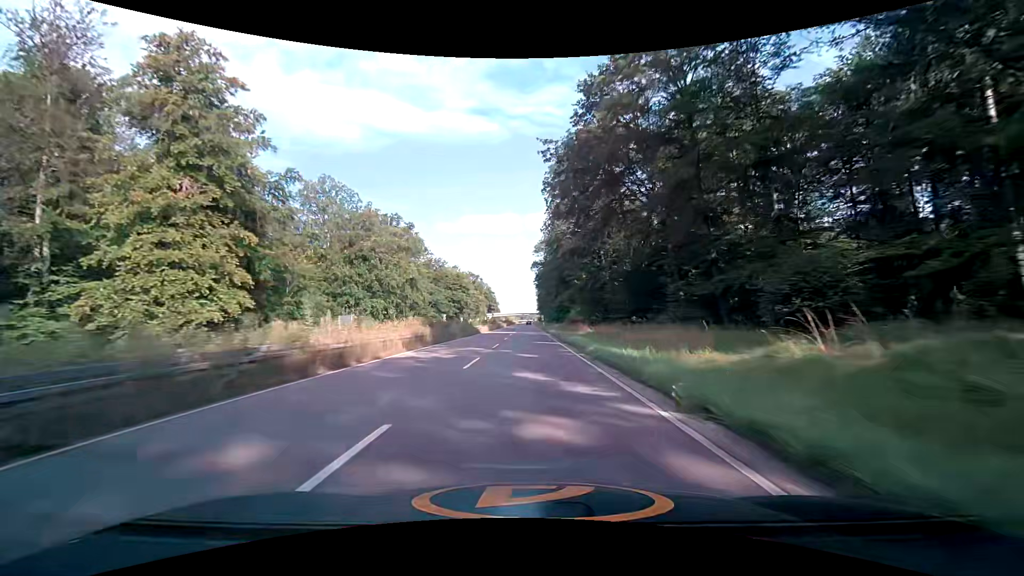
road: trunk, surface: asphalt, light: Day
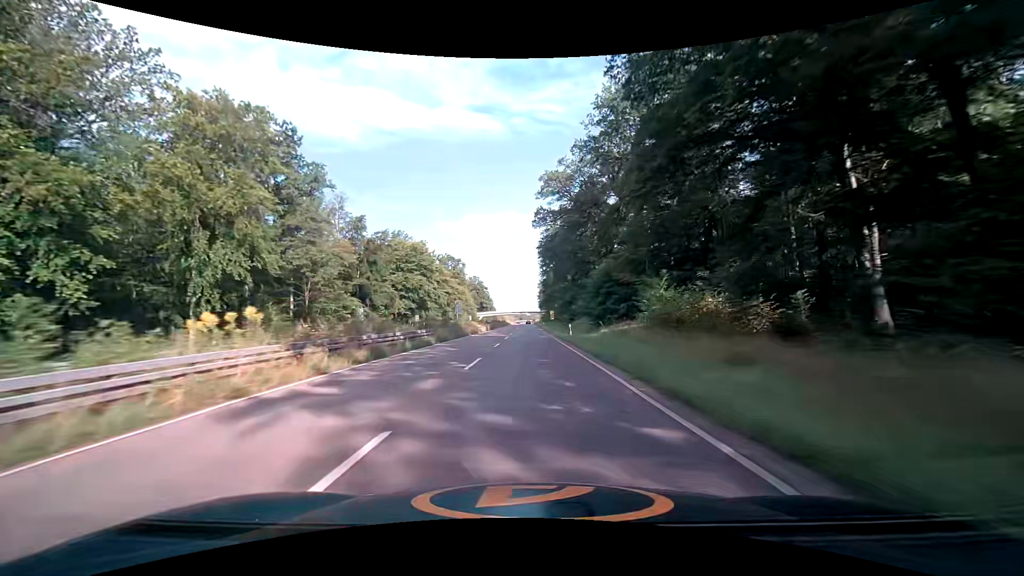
(-0.2, +60.3) m; 0°
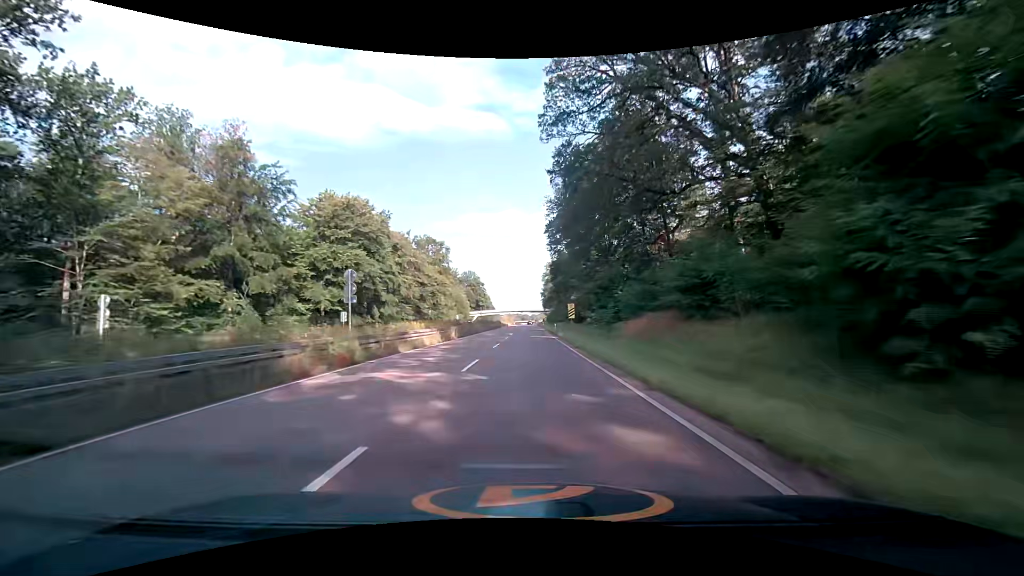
(0.0, +36.8) m; 0°
(0, +10) (0, +20) (0, +30) (0, +40) (0, +50) (0, +60) (0, +70) (0, +80) (0, +90) (-1, +100) m
